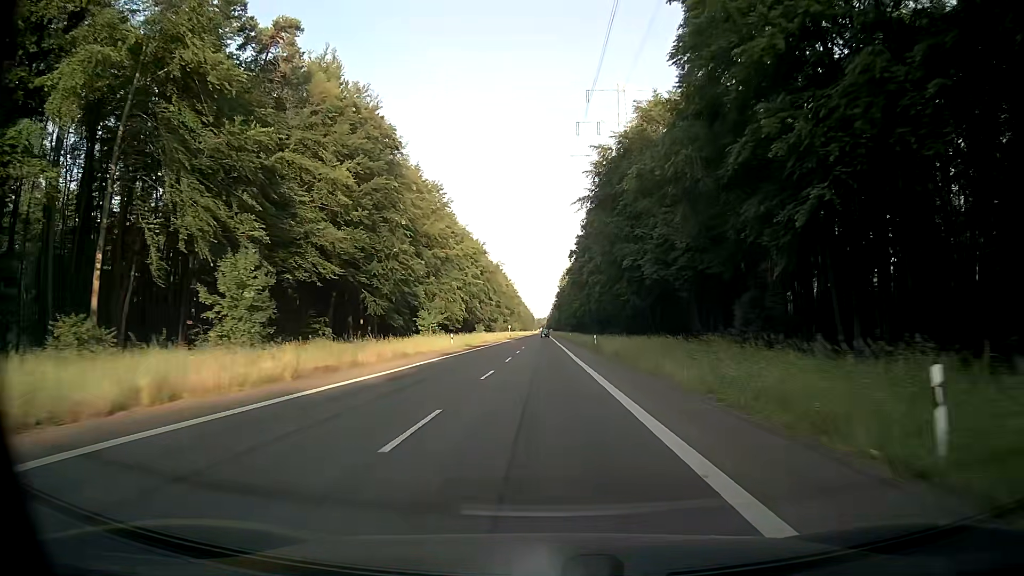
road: secondary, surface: asphalt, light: Day
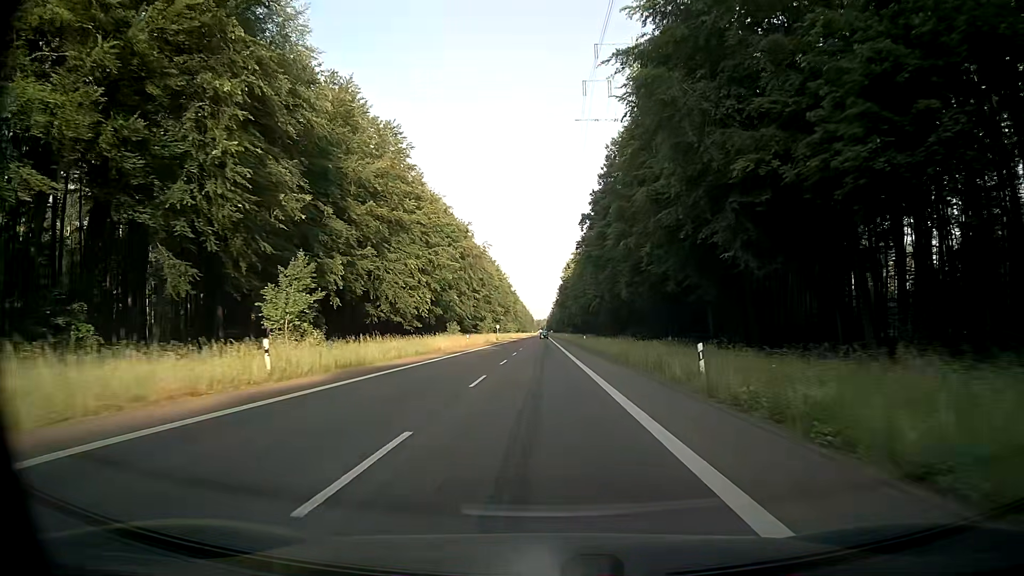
(0.0, +38.0) m; 0°
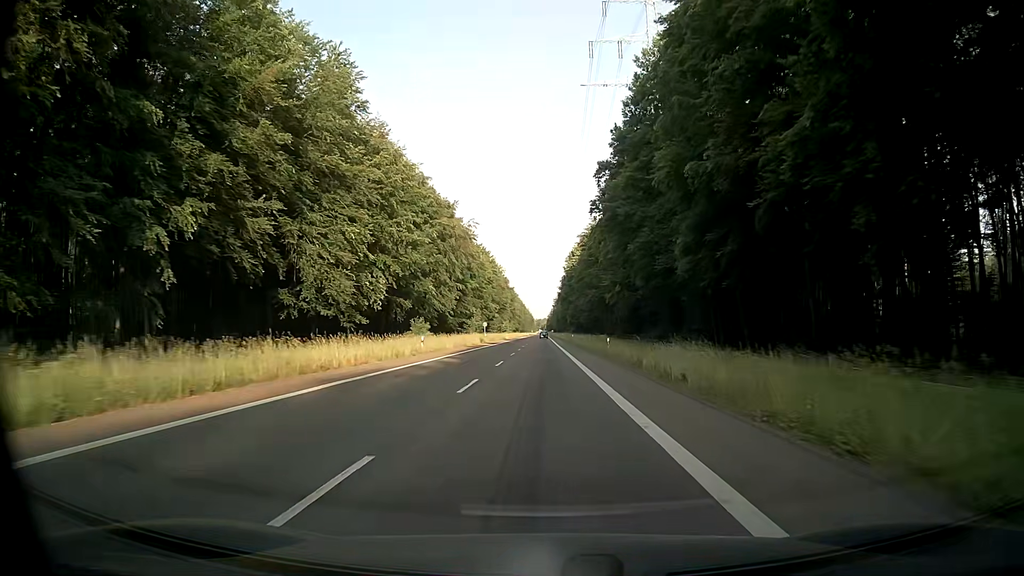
(0.0, +25.4) m; 0°
(0, +10) (0, +20) (0, +30) (0, +40) (0, +50) (0, +60) (0, +70) (0, +80) (0, +90) (0, +100) m
